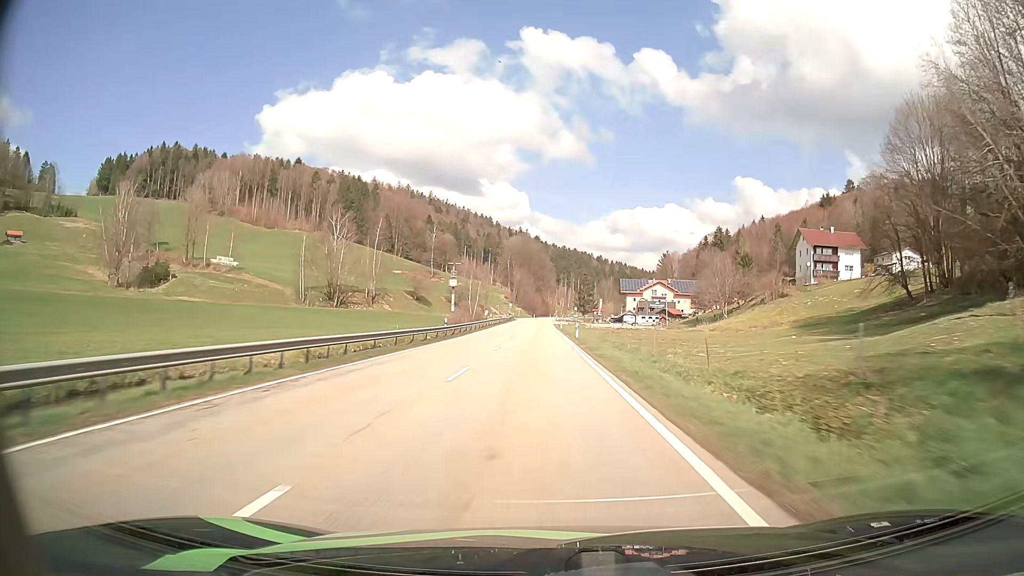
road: secondary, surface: asphalt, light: Day
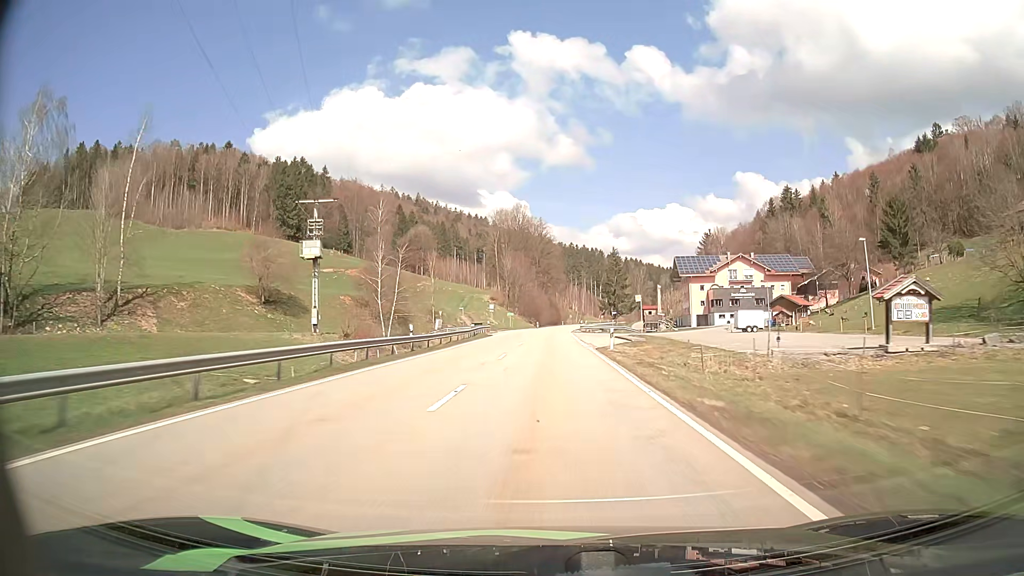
(-0.6, +87.8) m; -1°
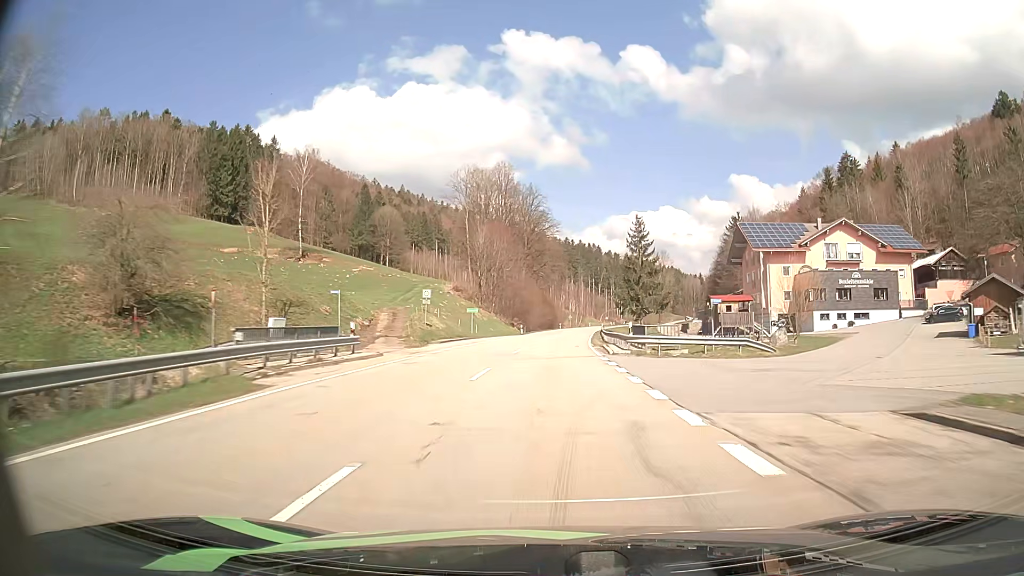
(+0.2, +51.3) m; +1°
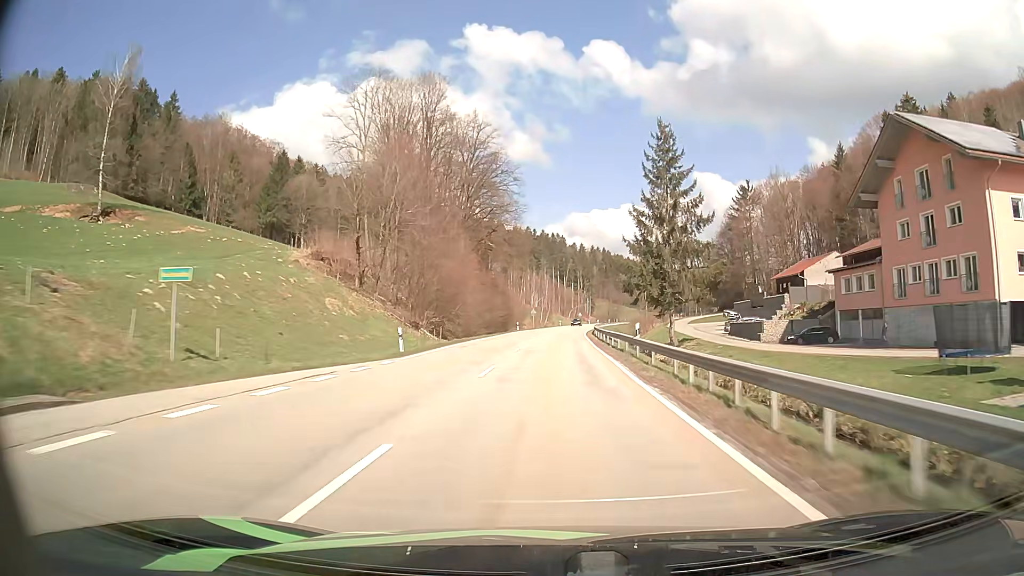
(+1.2, +50.7) m; +3°
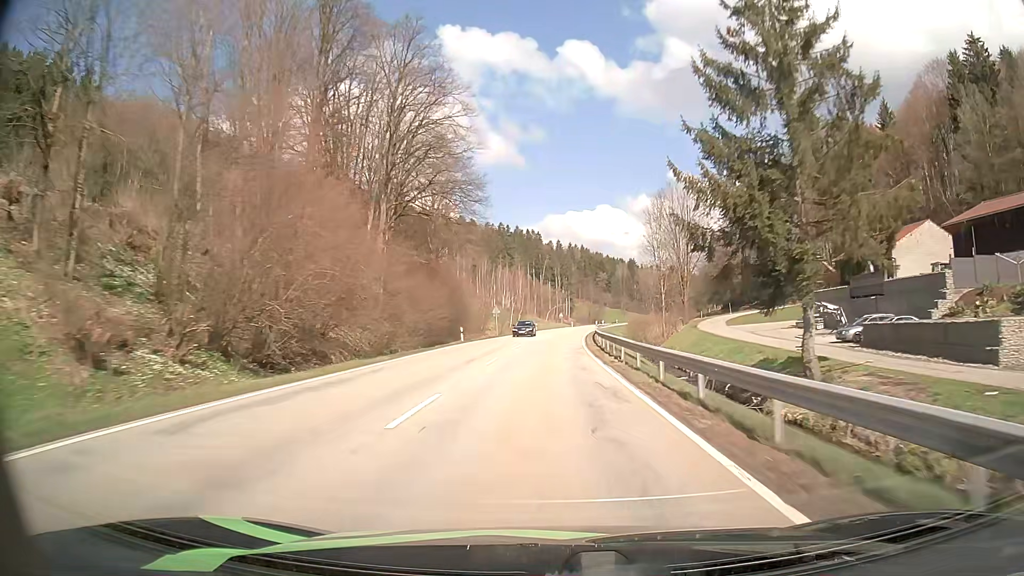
(+0.7, +33.6) m; +2°
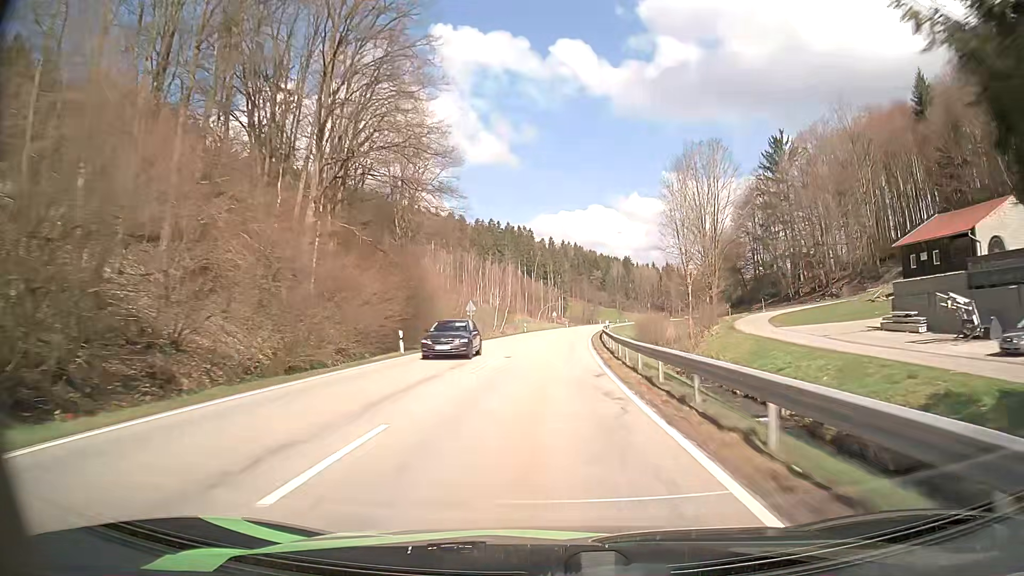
(+0.1, +16.7) m; +1°
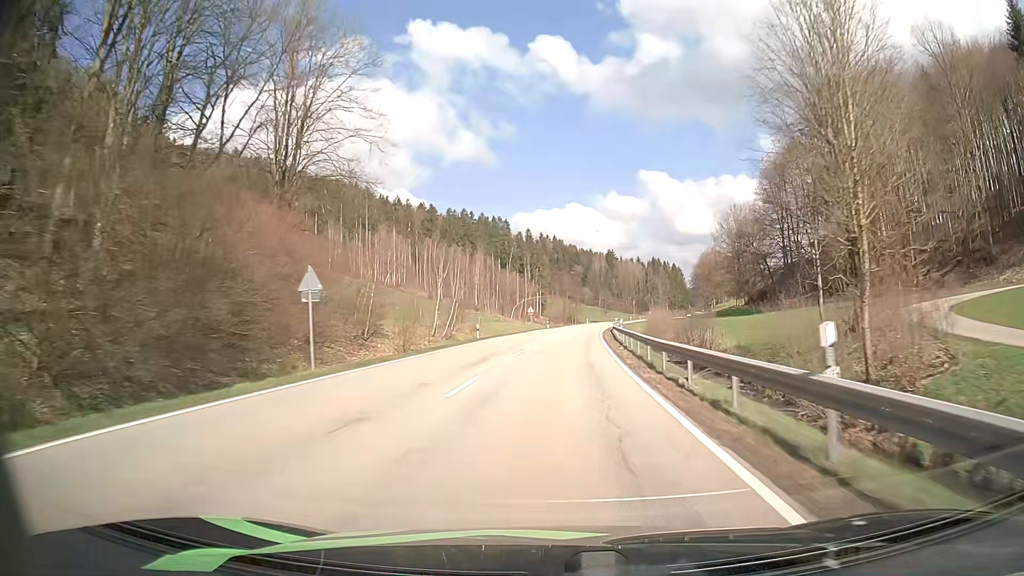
(+0.4, +33.0) m; +2°
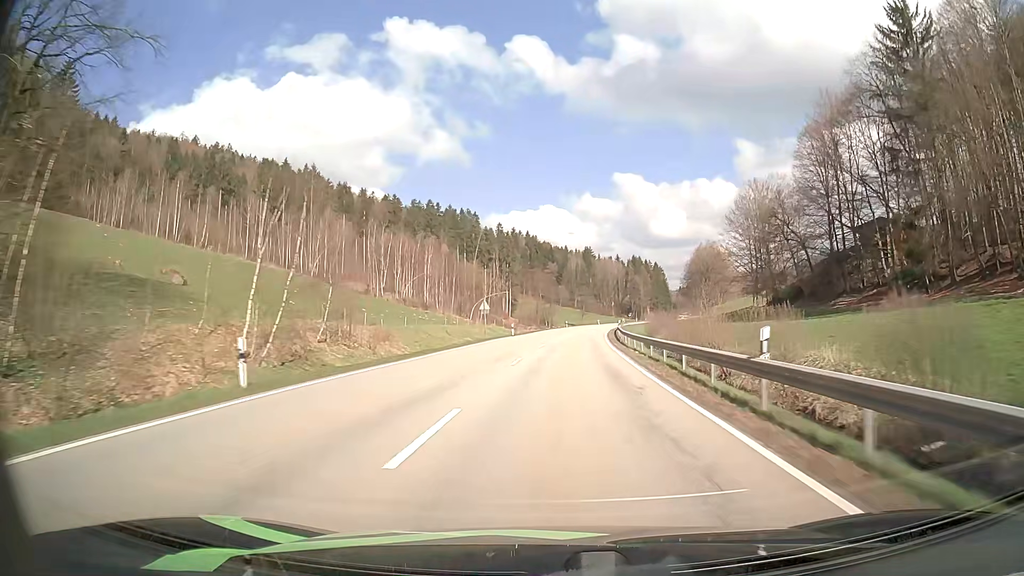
(+0.6, +31.7) m; +2°
(0, +10) (0, +20) (+1, +30) (+1, +40) (+2, +50) (+3, +60) (+4, +70) (+5, +80) (+6, +90) (+8, +100) m
